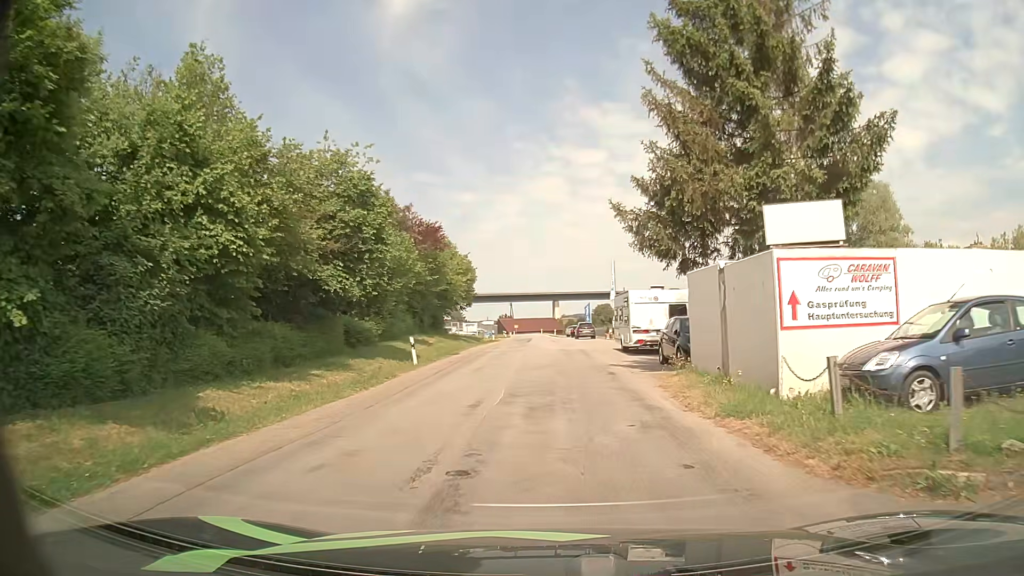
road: unclassified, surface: asphalt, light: Day
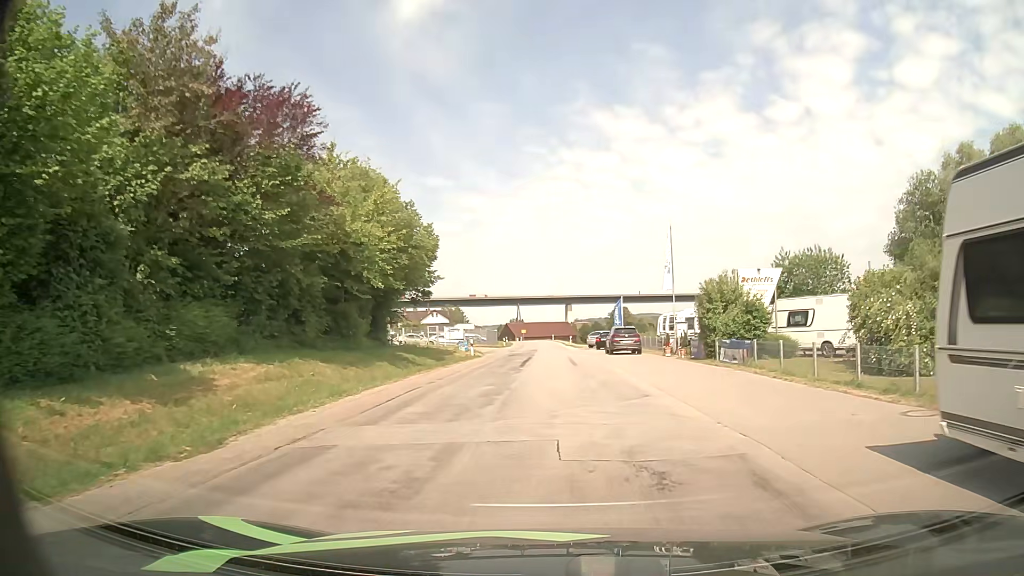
(-0.2, +26.5) m; -1°
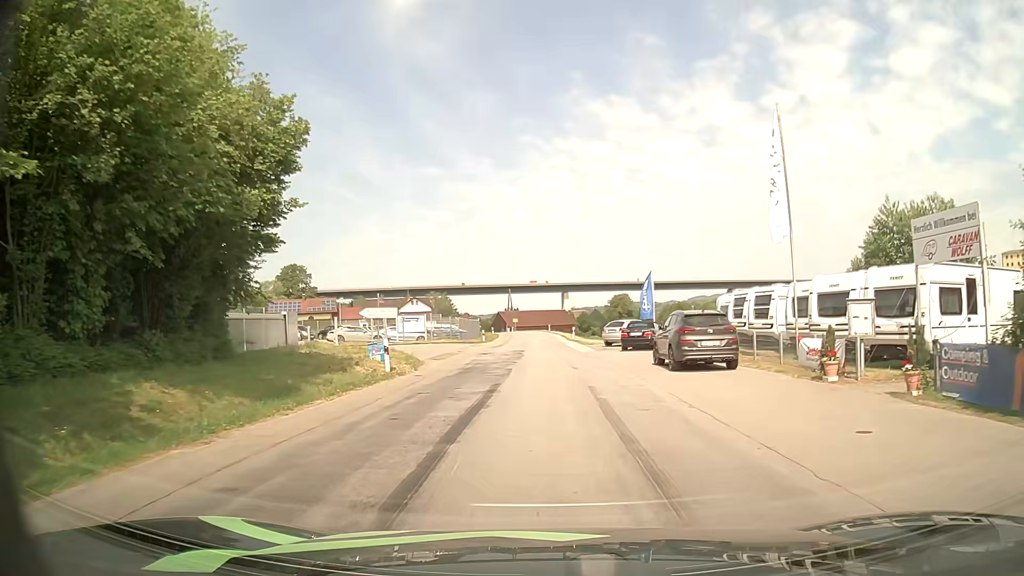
(+0.1, +20.9) m; +1°
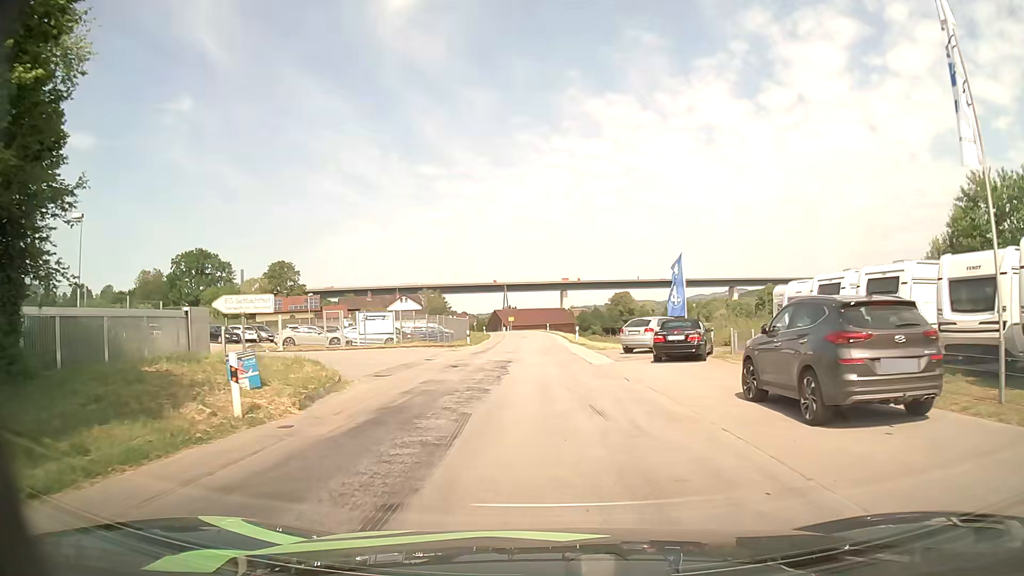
(-0.1, +10.2) m; 0°
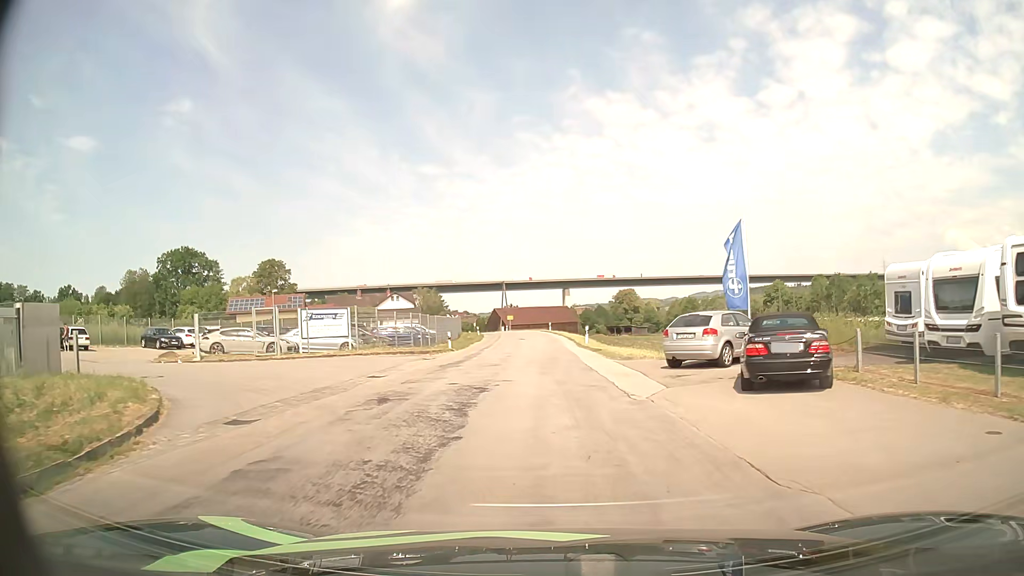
(0.0, +10.0) m; 0°
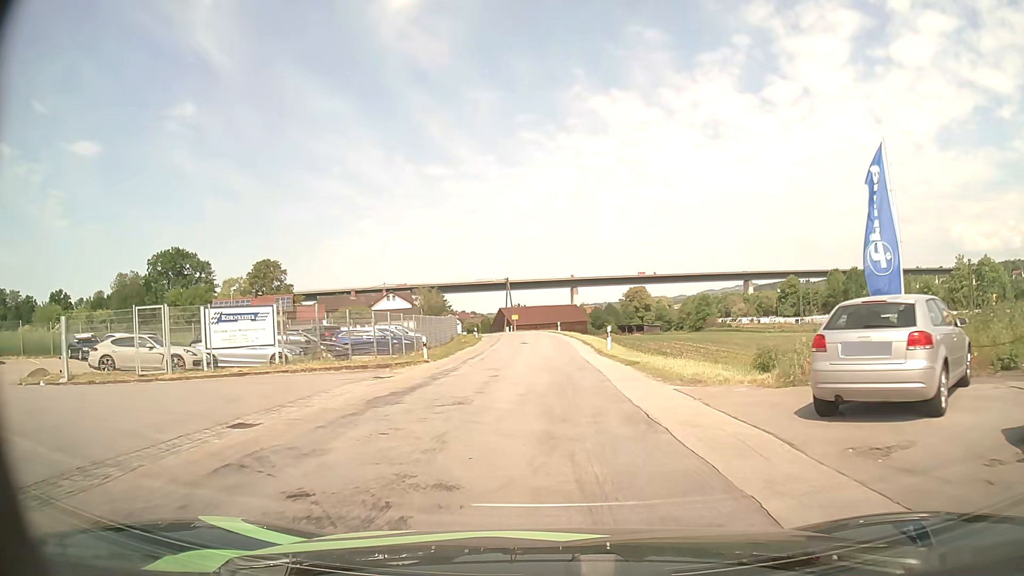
(0.0, +9.8) m; -1°
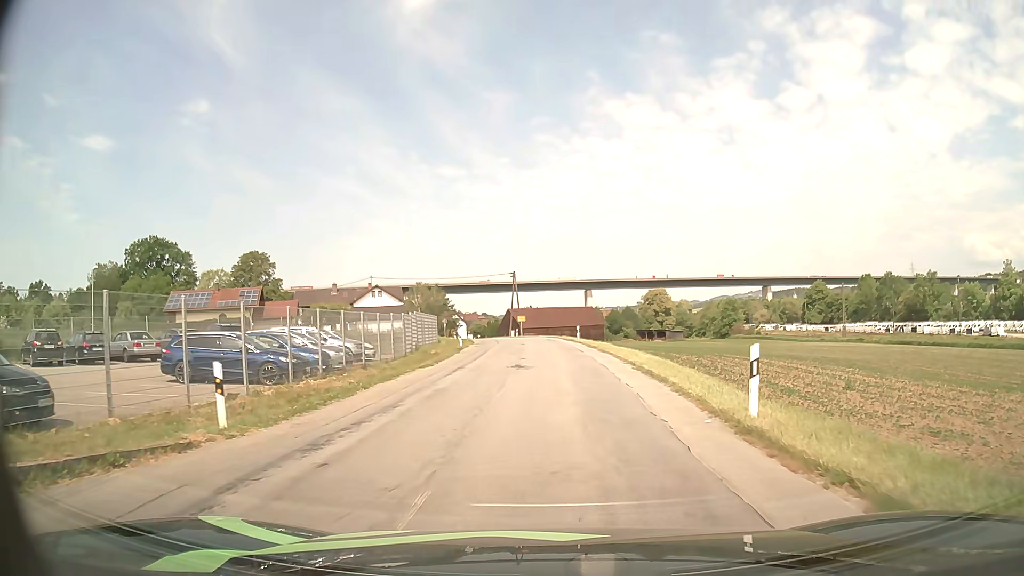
(-0.2, +19.1) m; -2°
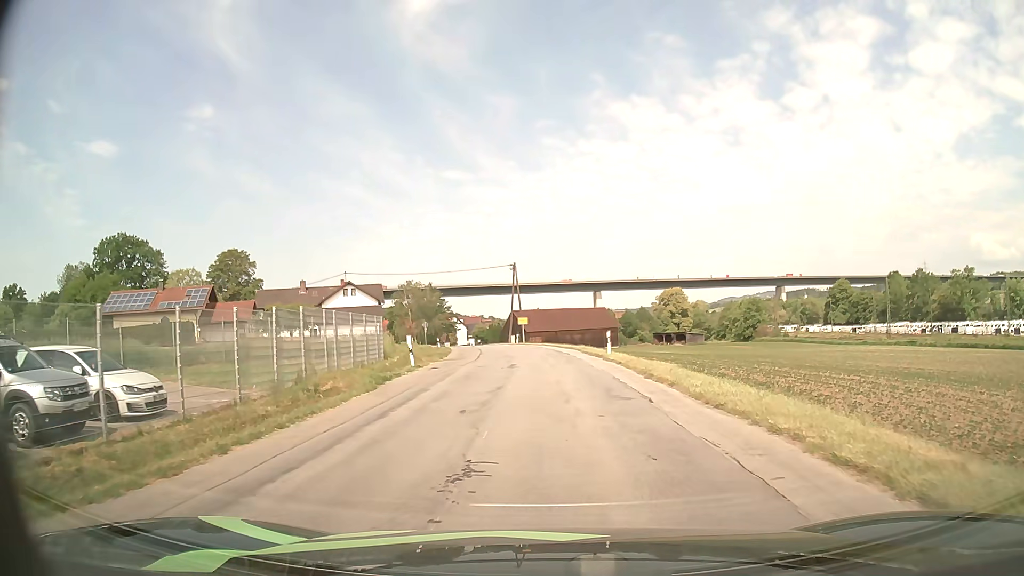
(+0.1, +18.4) m; 0°
(0, +10) (0, +20) (-1, +30) (-2, +40) (-3, +50) (-5, +60) (-6, +70) (-8, +79) (-11, +89) (-13, +99) m
